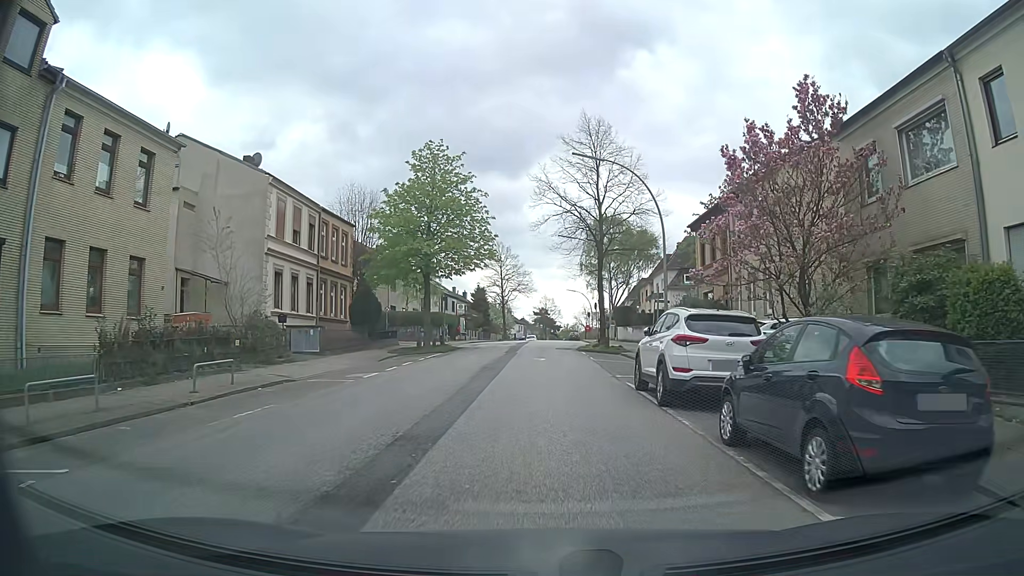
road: tertiary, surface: asphalt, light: Day
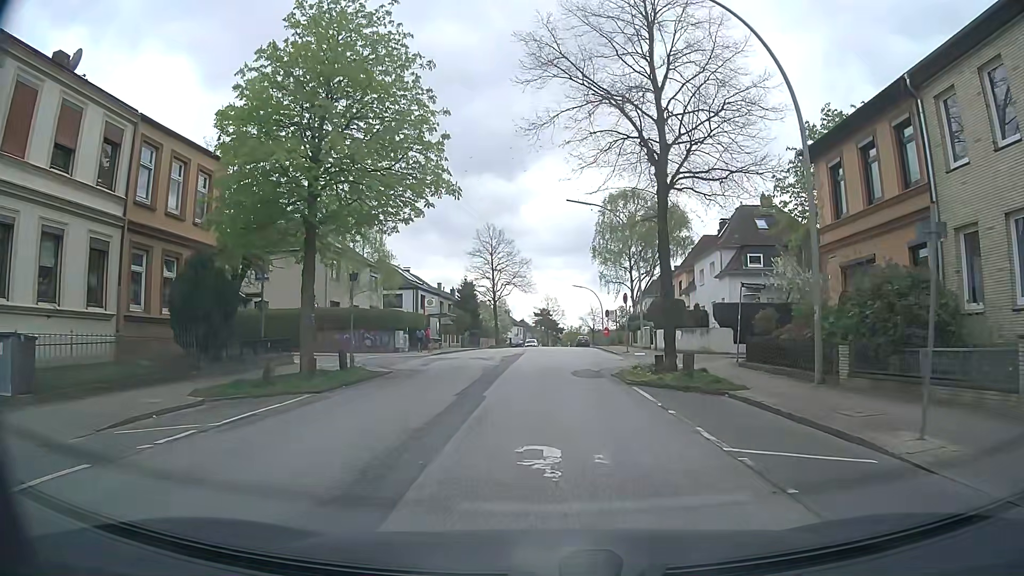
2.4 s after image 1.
(0.0, +18.7) m; +1°
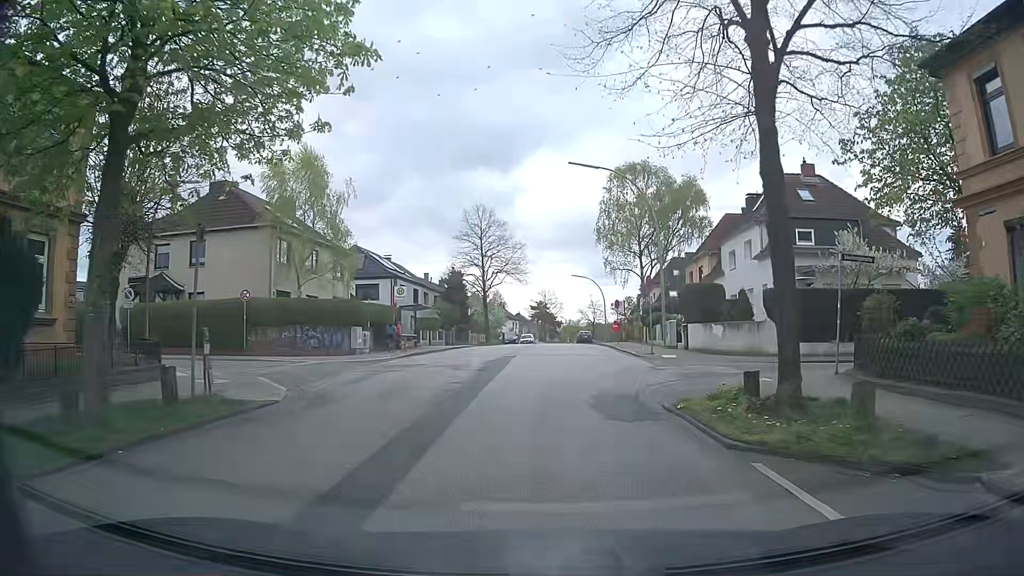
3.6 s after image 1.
(-0.1, +8.7) m; -1°
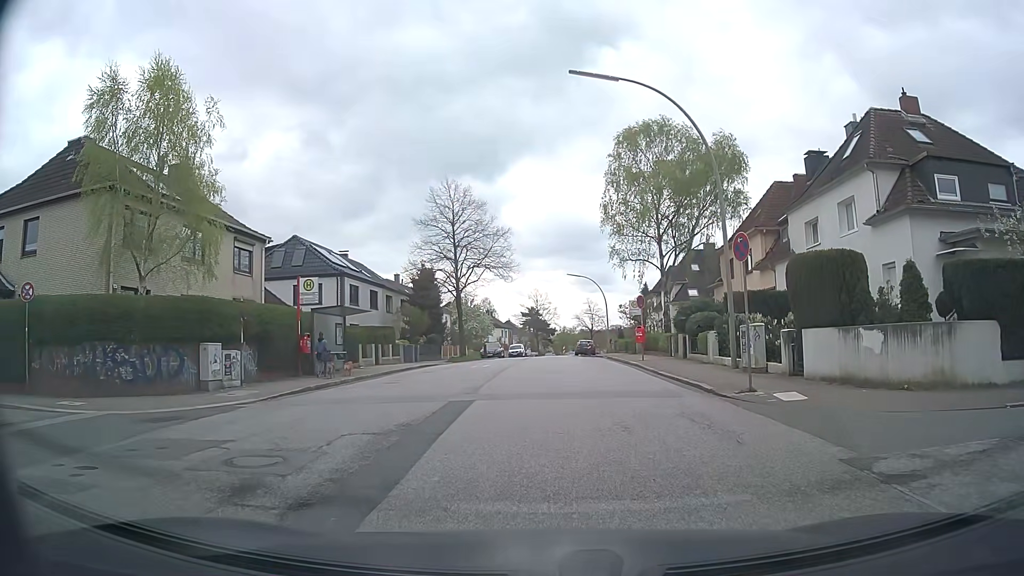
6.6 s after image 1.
(+0.3, +13.7) m; +2°
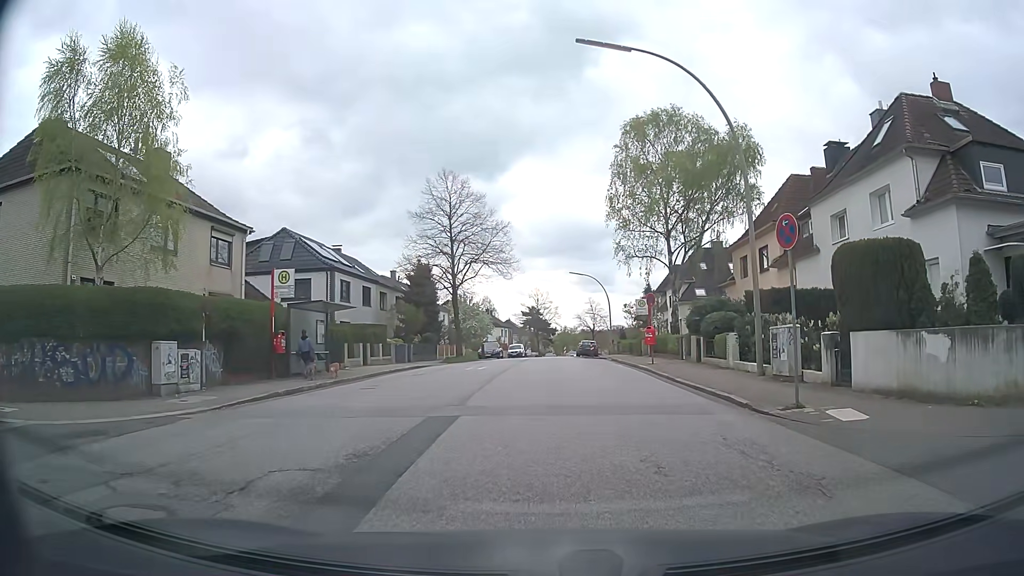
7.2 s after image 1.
(-0.1, +2.7) m; -2°
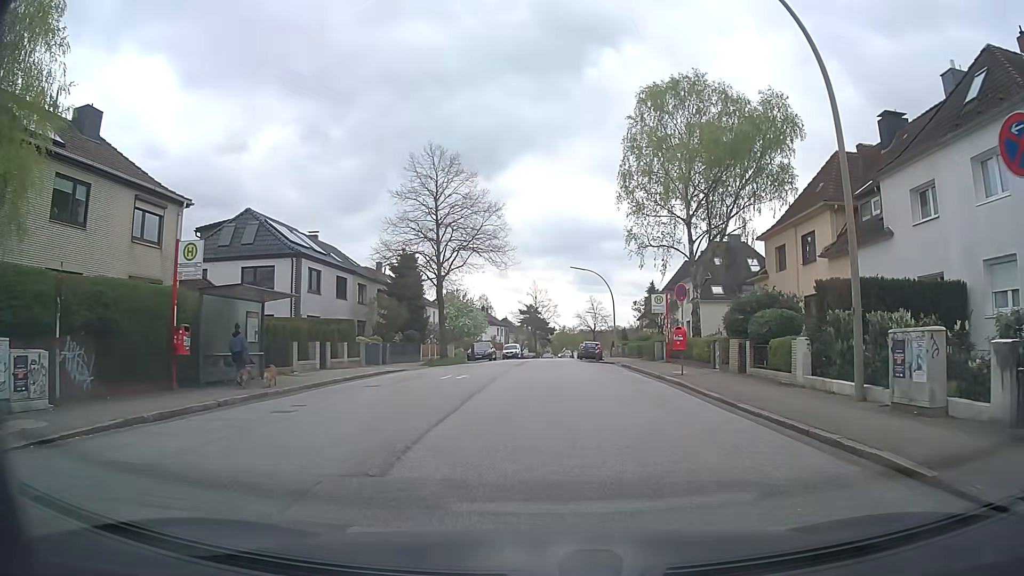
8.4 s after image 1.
(+0.1, +6.5) m; +1°
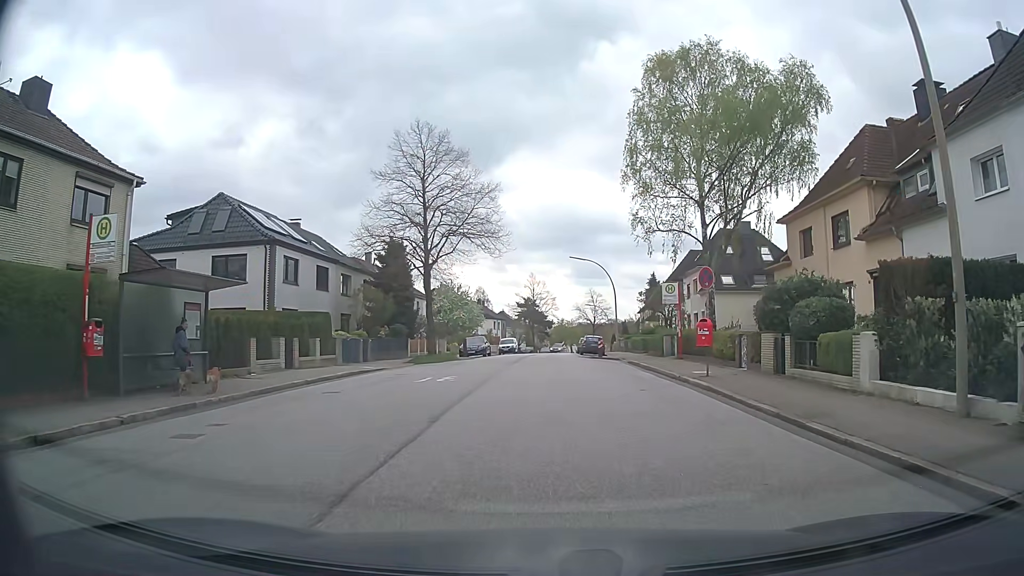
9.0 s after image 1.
(+0.1, +3.7) m; +1°
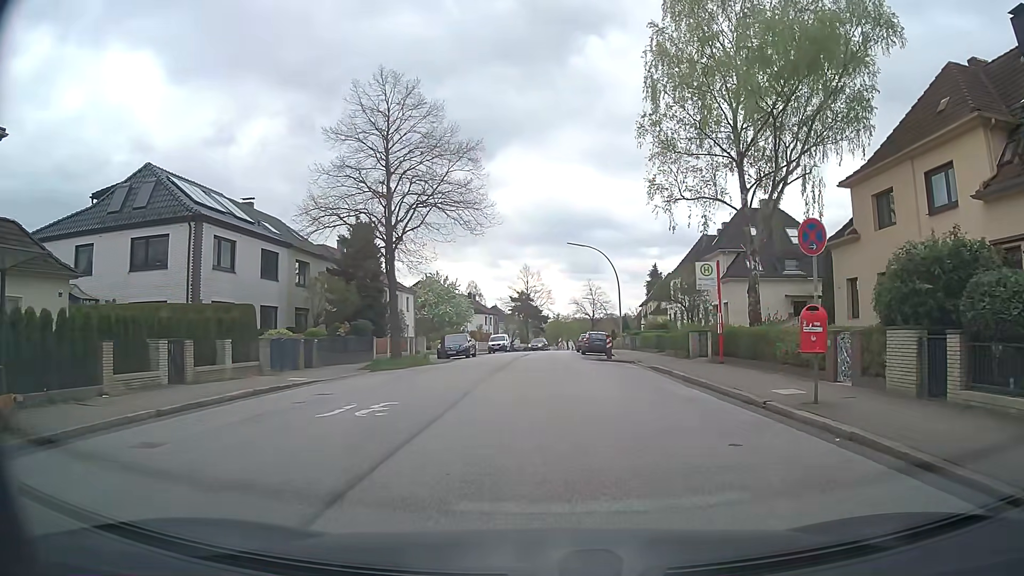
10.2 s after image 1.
(0.0, +7.8) m; 0°
(0, +10) (0, +20) (0, +30) (0, +40) (+1, +50) (+1, +60) (+1, +70) (0, +80) (+1, +90) (+2, +100) m
